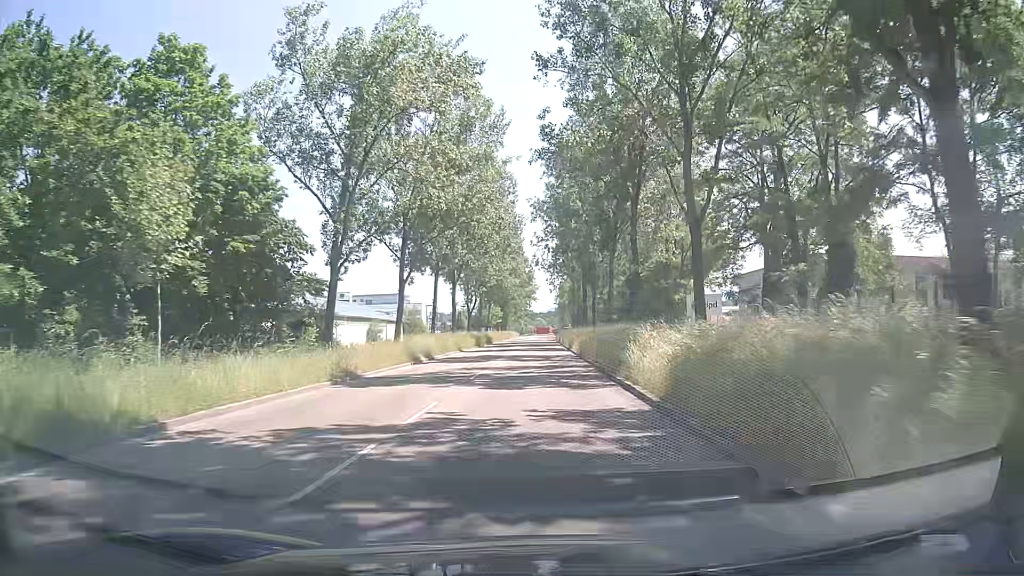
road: secondary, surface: asphalt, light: Day
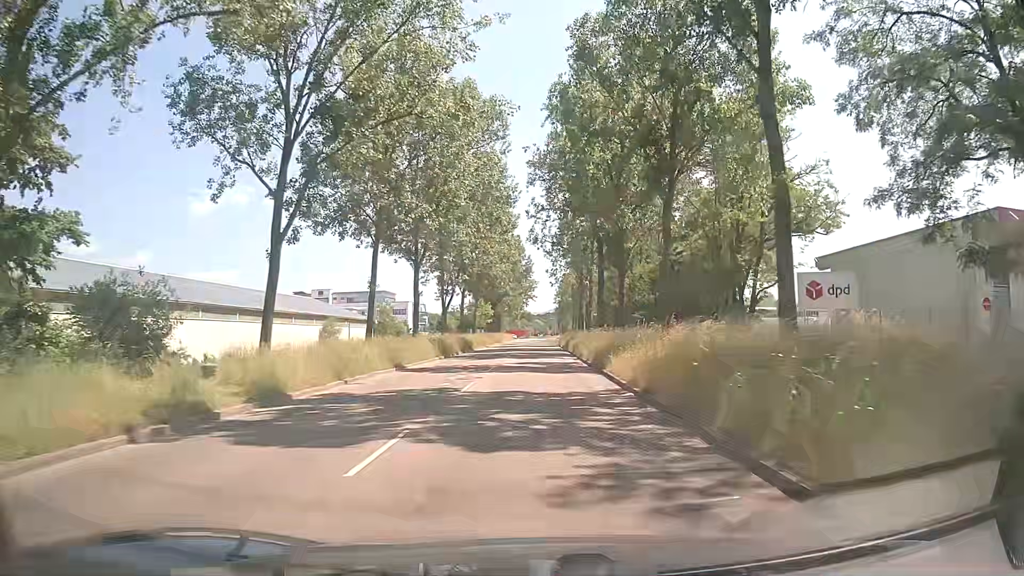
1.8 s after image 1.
(+0.3, +21.6) m; 0°
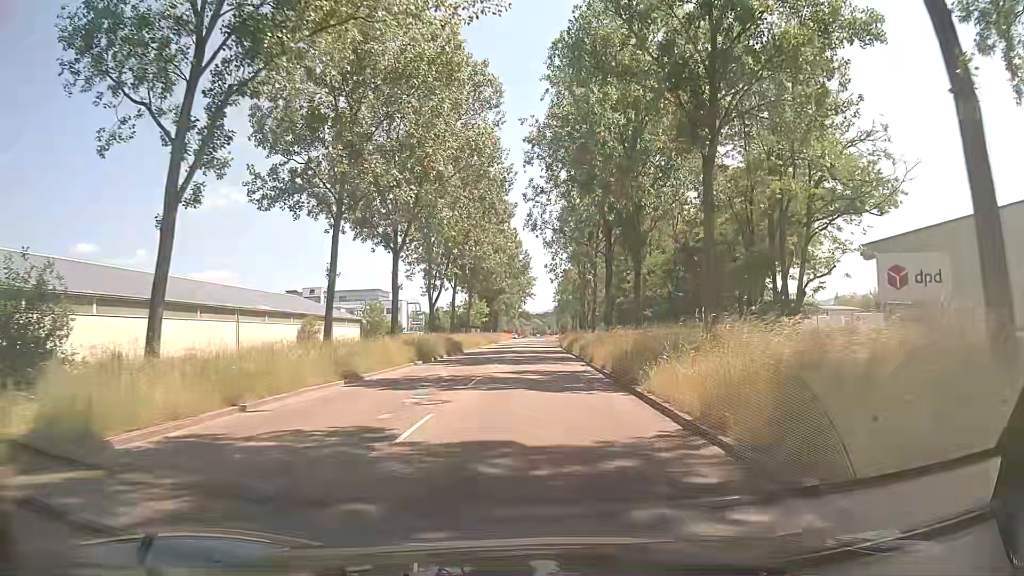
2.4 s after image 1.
(+0.1, +7.2) m; +1°
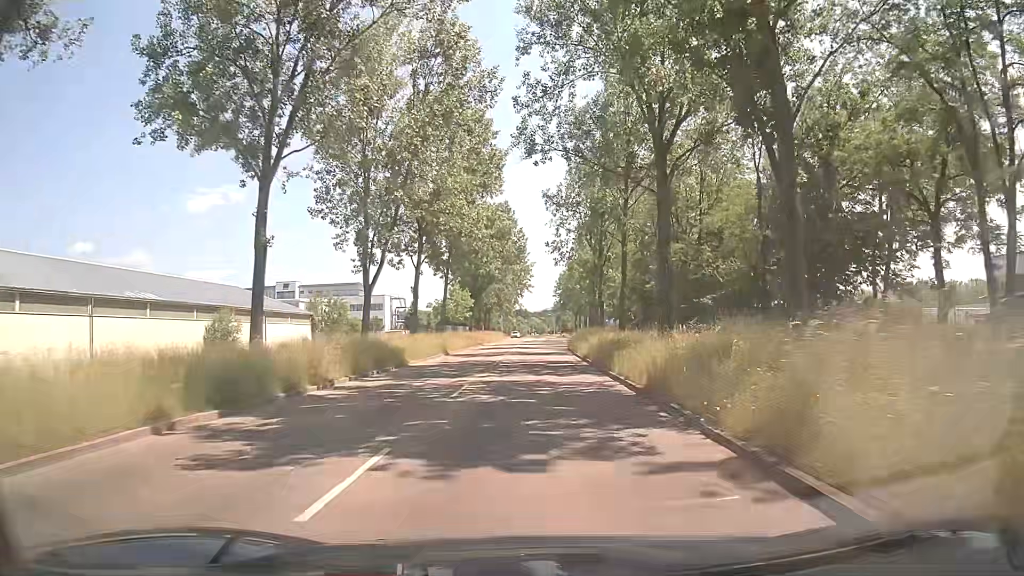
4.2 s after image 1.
(+0.1, +21.6) m; 0°
(0, +10) (0, +20) (0, +30) (0, +40) (+1, +50) (+1, +60) (+2, +70) (+3, +80) (+3, +90) (+3, +100) m
